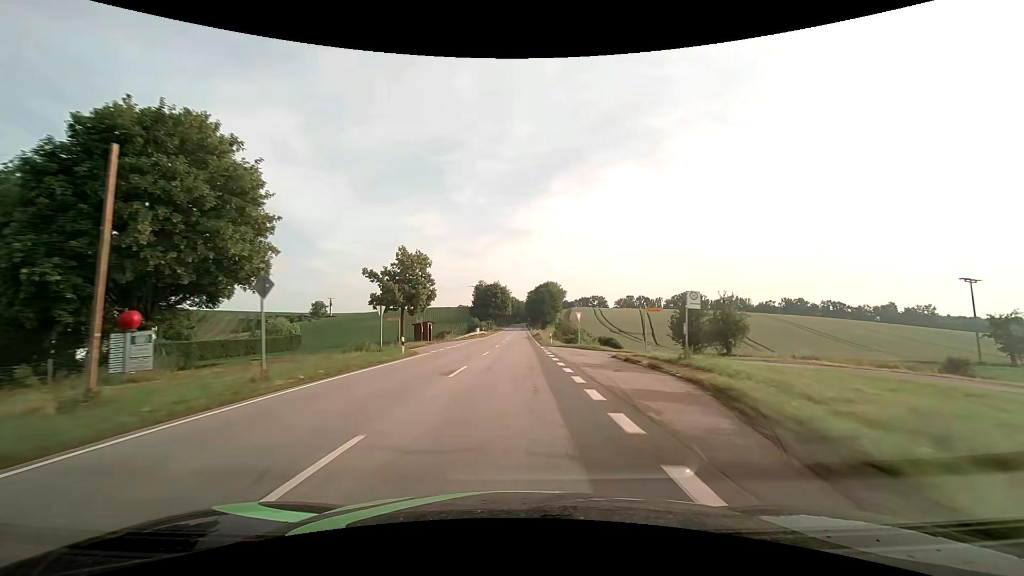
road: secondary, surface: asphalt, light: Day
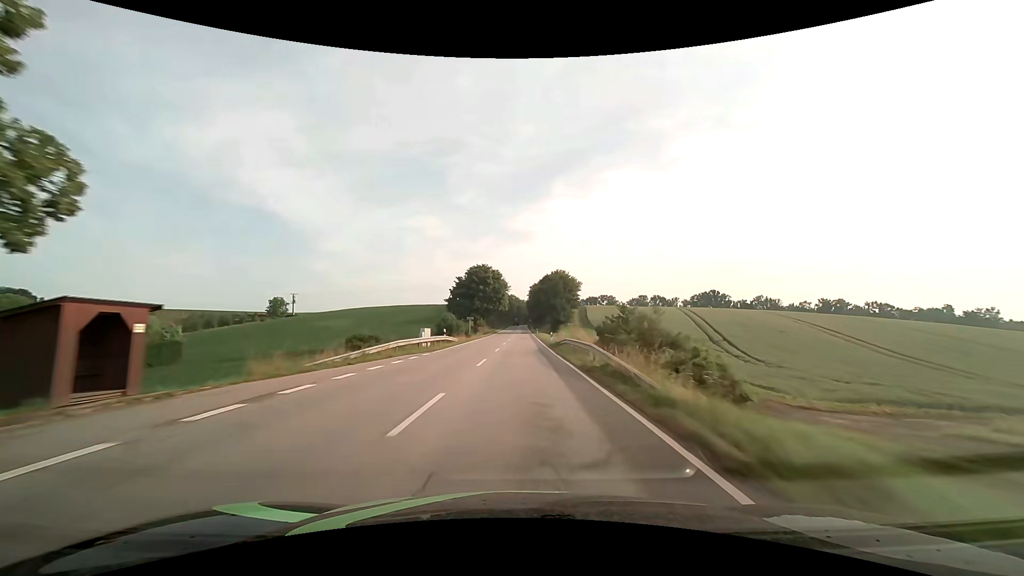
(0.0, +44.4) m; 0°
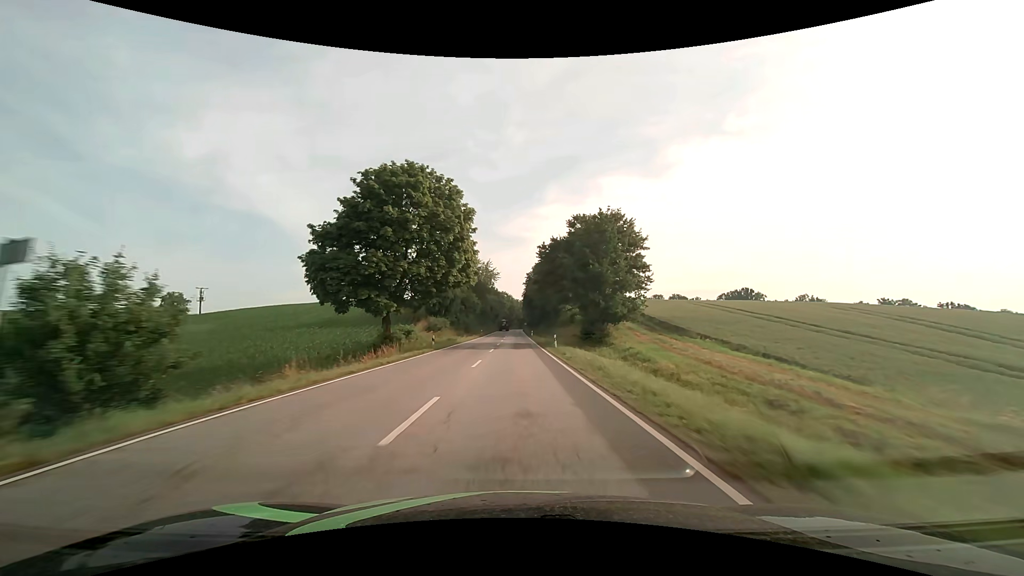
(+0.5, +60.1) m; +1°
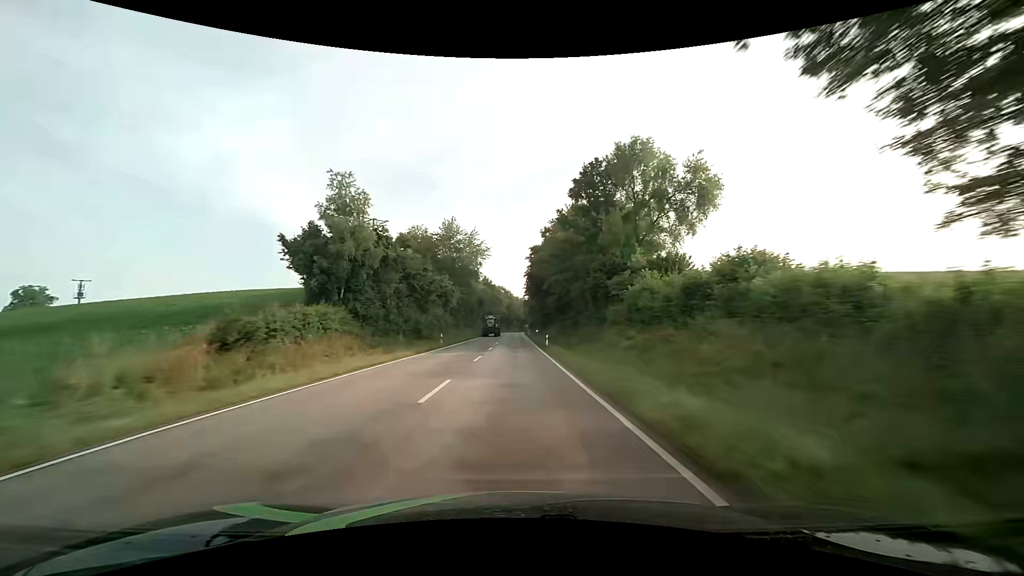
(+0.1, +45.0) m; 0°
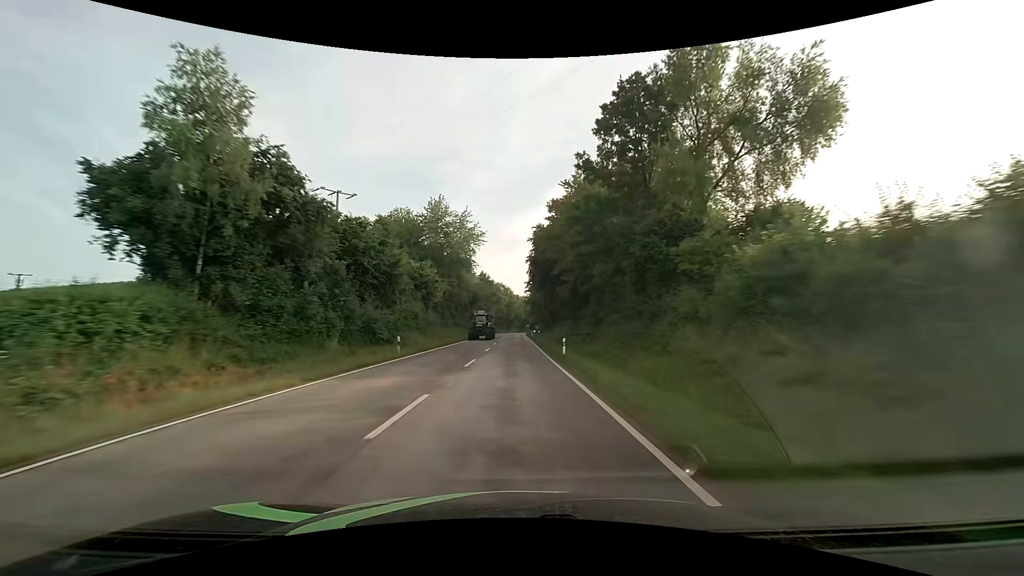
(0.0, +15.0) m; 0°
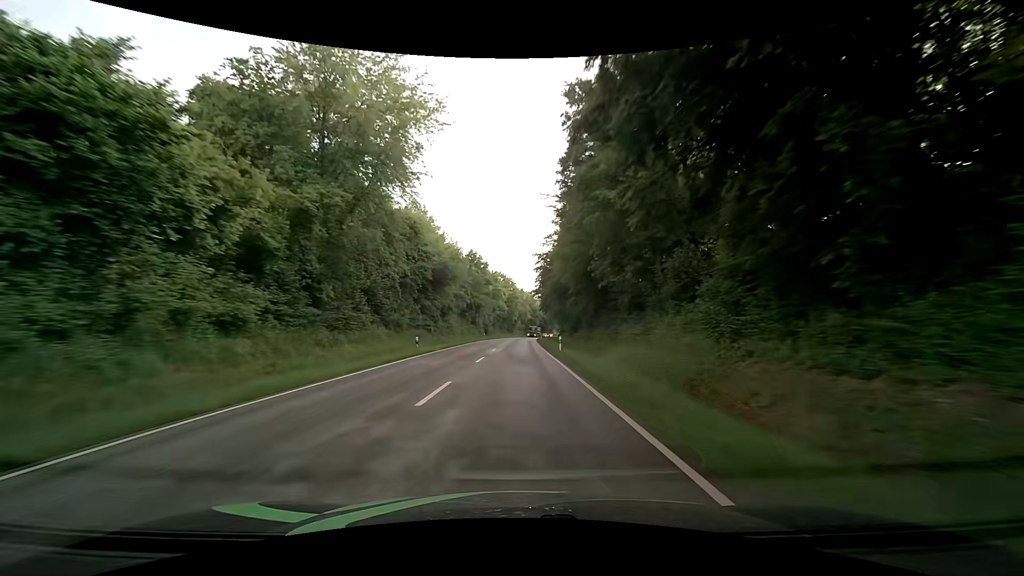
(-0.2, +45.3) m; -1°
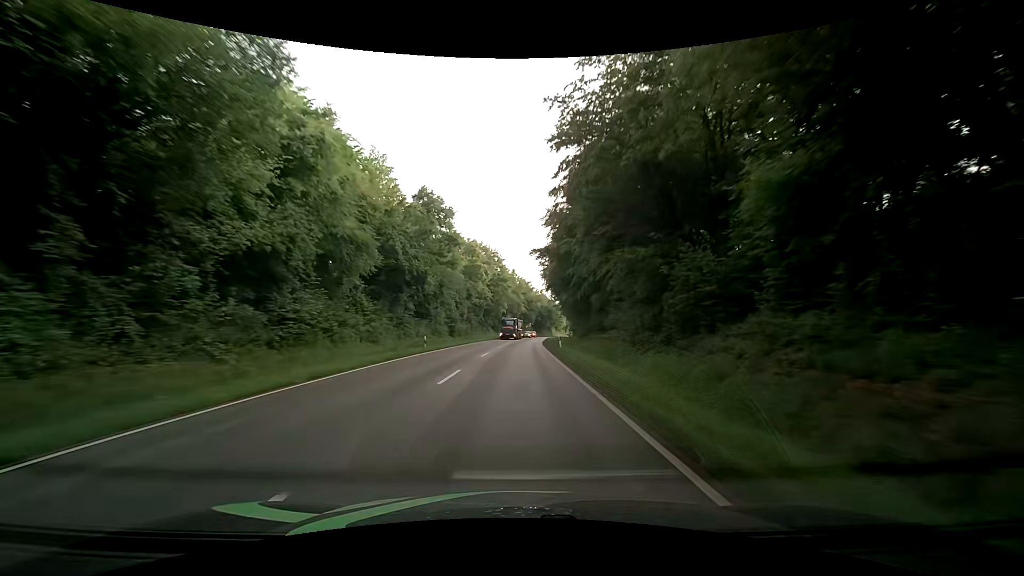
(+0.4, +44.6) m; +1°
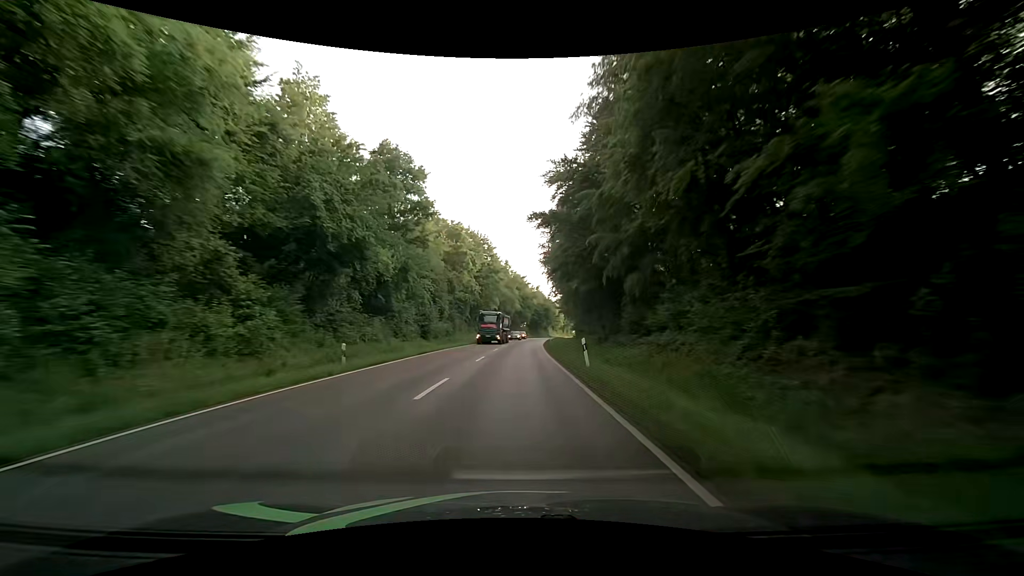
(+0.1, +14.6) m; +1°
(0, +10) (0, +20) (0, +30) (0, +40) (+1, +50) (+1, +60) (+2, +70) (+2, +80) (+3, +90) (+5, +100) m
